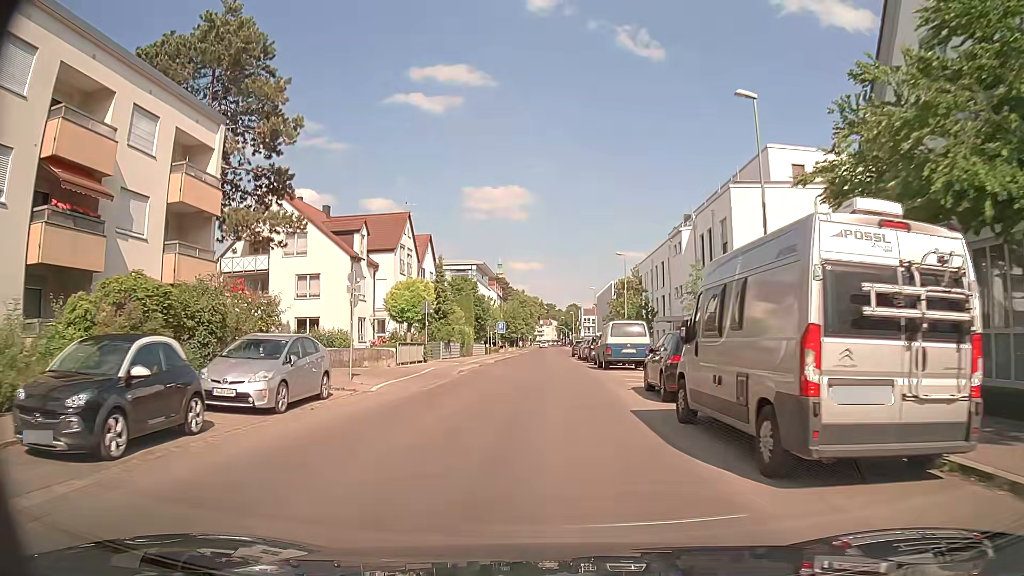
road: tertiary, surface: asphalt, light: Day
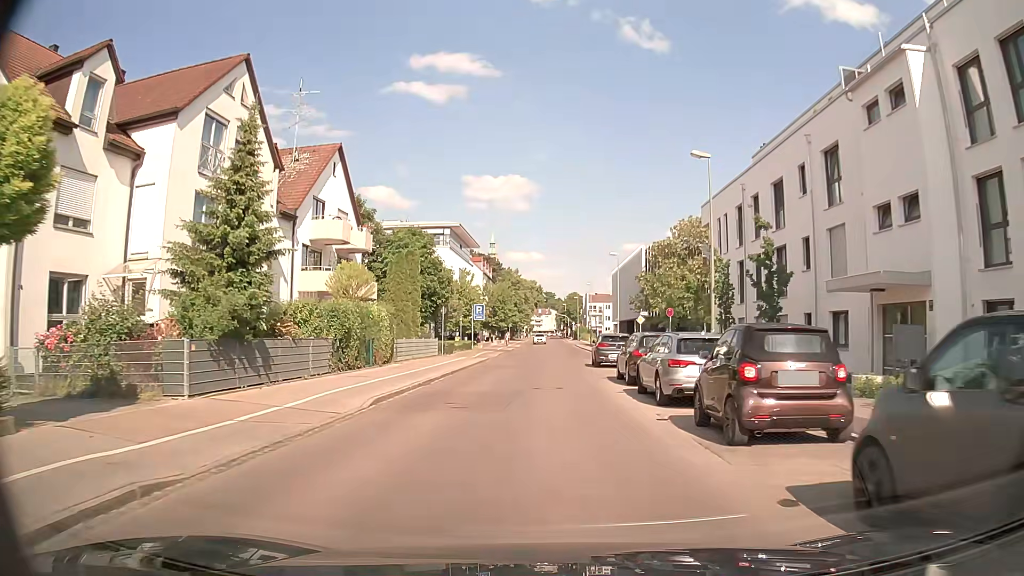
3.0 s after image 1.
(+0.1, +30.5) m; 0°
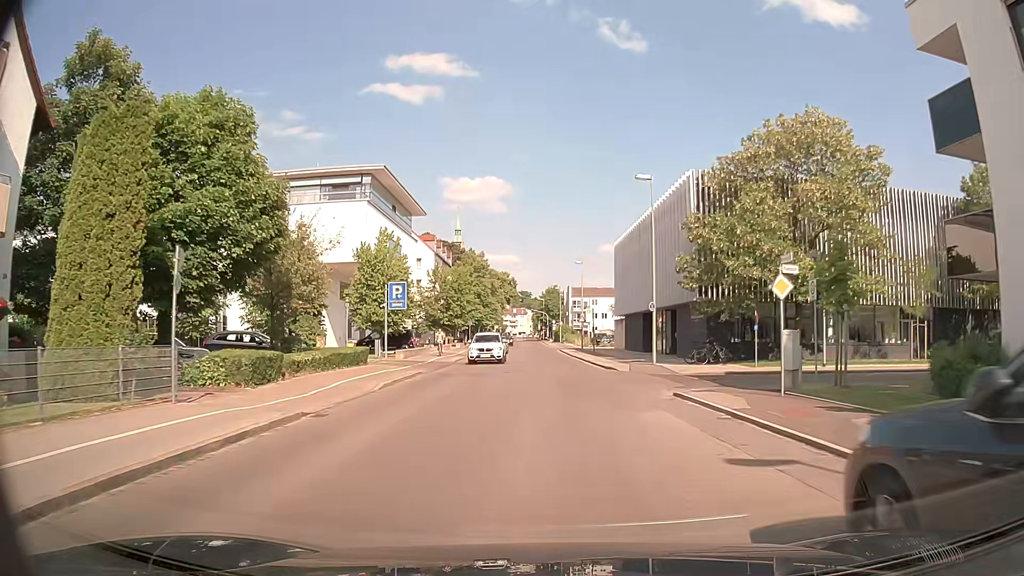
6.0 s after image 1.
(+0.3, +29.5) m; +2°
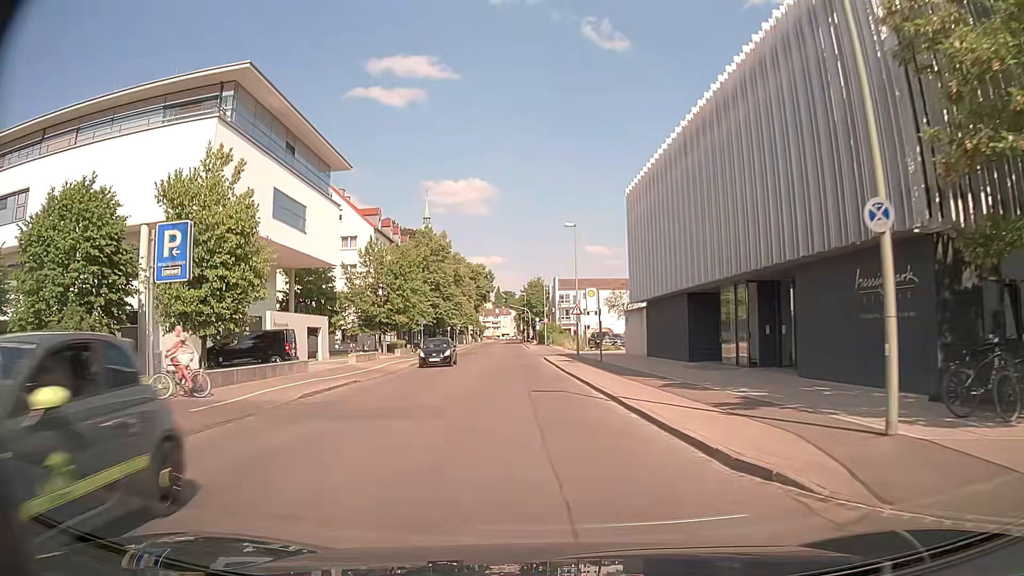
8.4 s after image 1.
(+0.5, +23.0) m; +1°
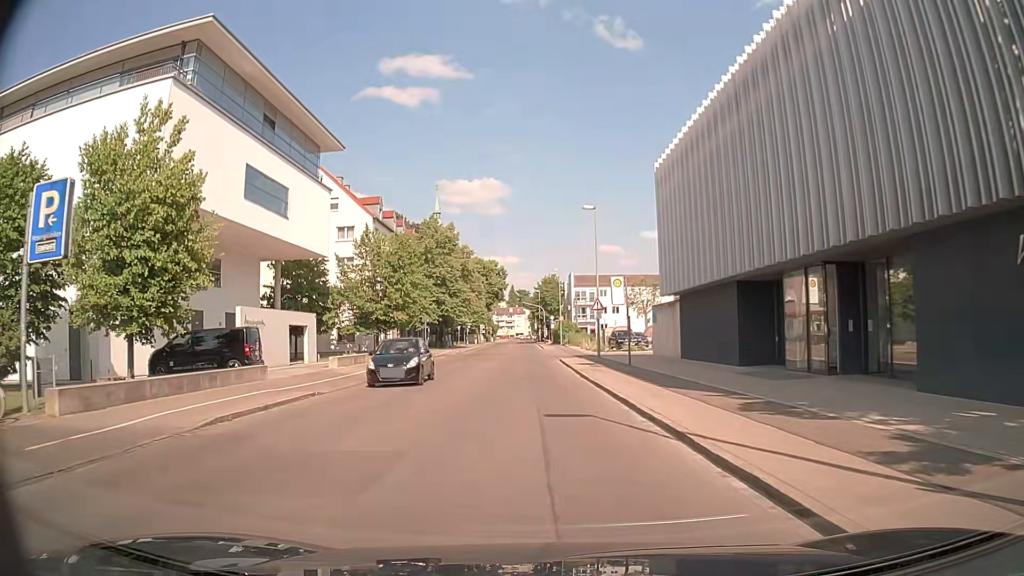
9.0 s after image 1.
(-0.1, +5.9) m; -1°
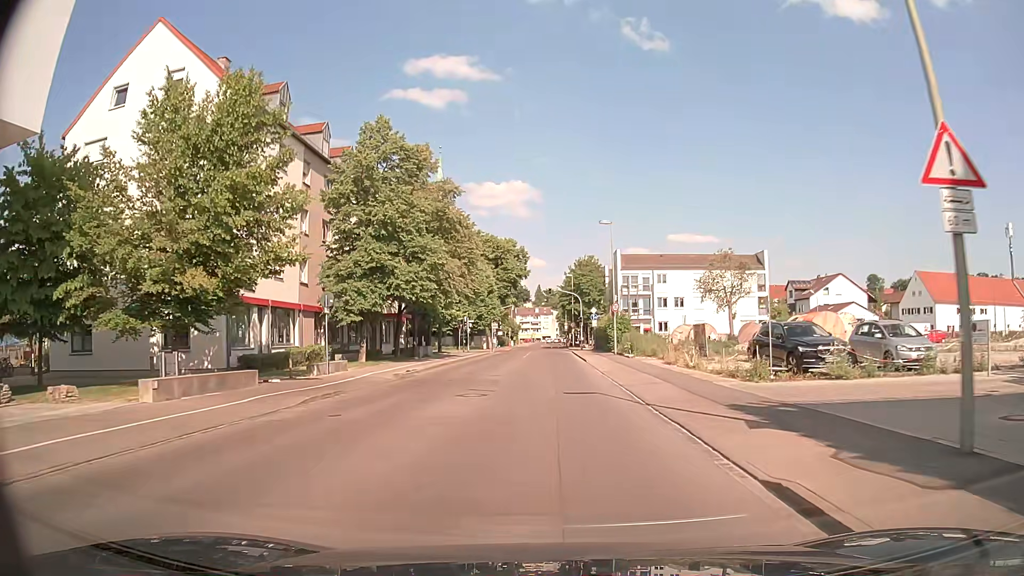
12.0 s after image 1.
(-0.8, +33.1) m; -2°
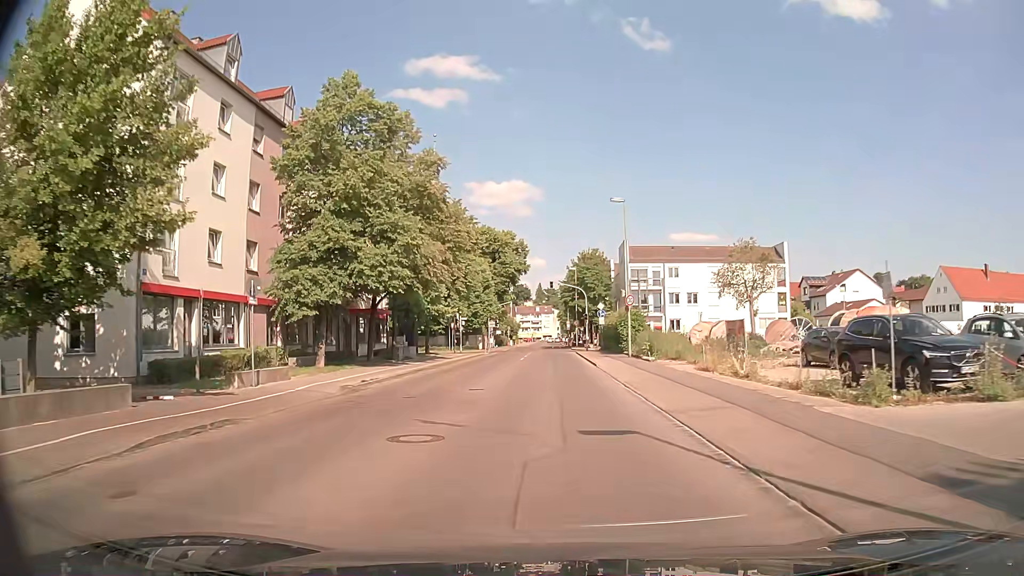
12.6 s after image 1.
(0.0, +7.0) m; 0°
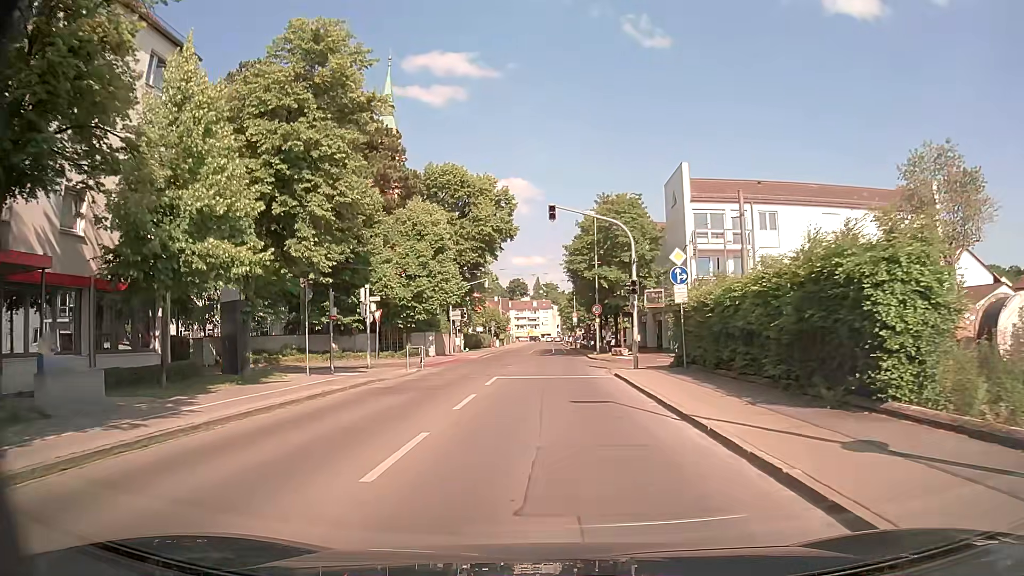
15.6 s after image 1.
(+0.2, +32.9) m; 0°
(0, +10) (0, +20) (0, +30) (0, +40) (0, +50) (0, +60) (0, +70) (0, +80) (0, +90) (0, +100) m
